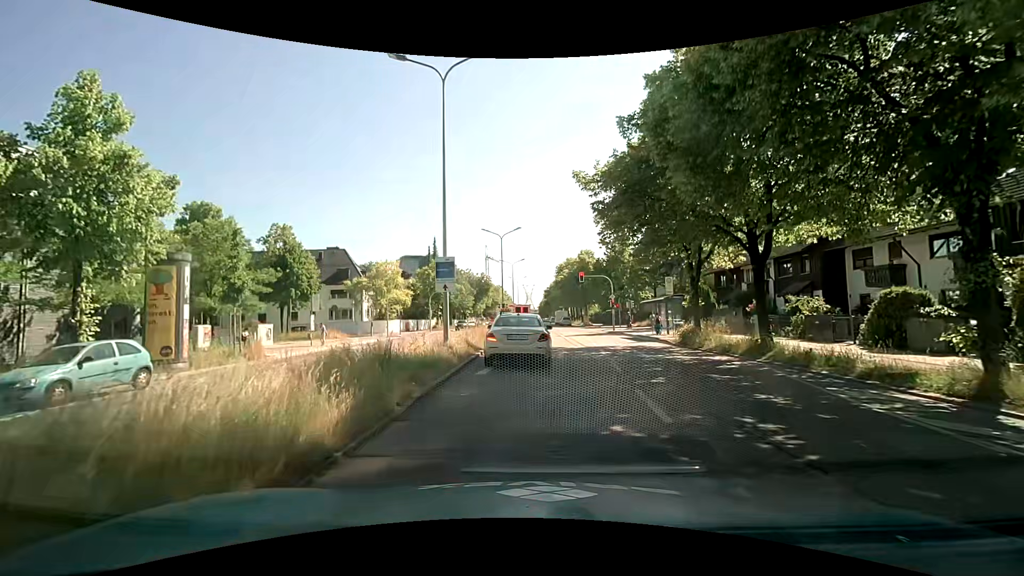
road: primary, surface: asphalt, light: Day
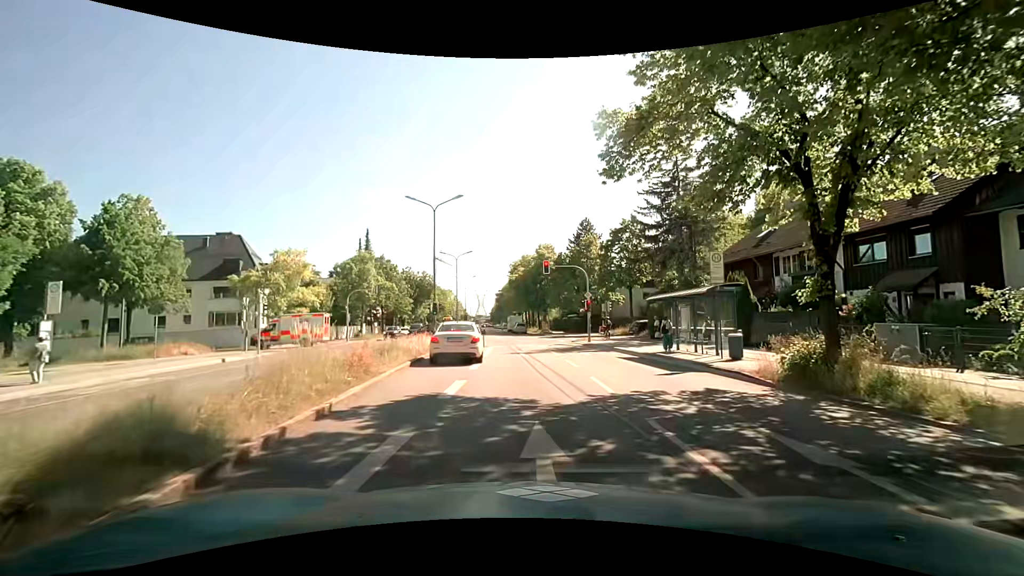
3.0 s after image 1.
(+0.3, +14.9) m; +4°
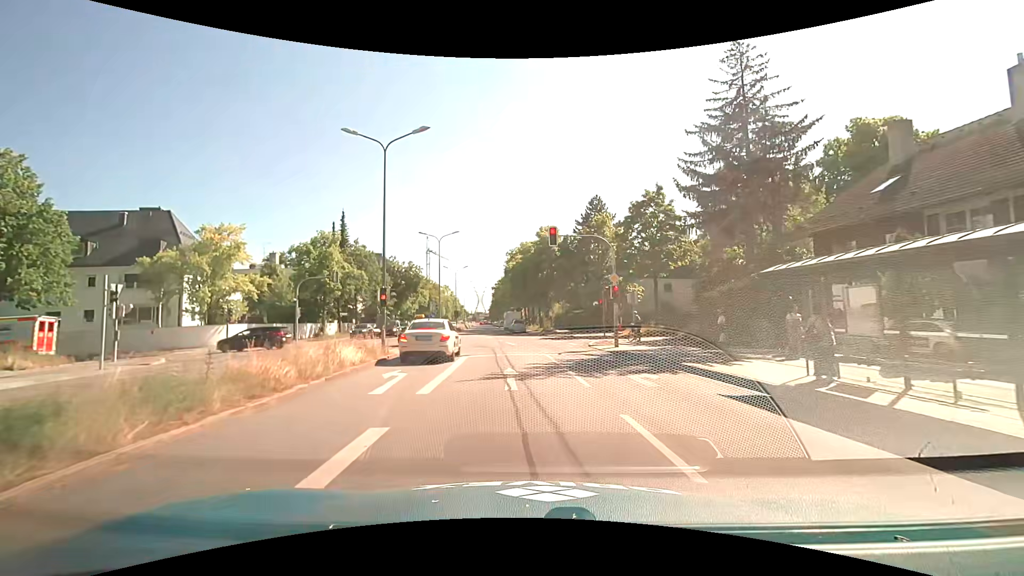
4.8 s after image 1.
(+0.4, +12.0) m; +1°
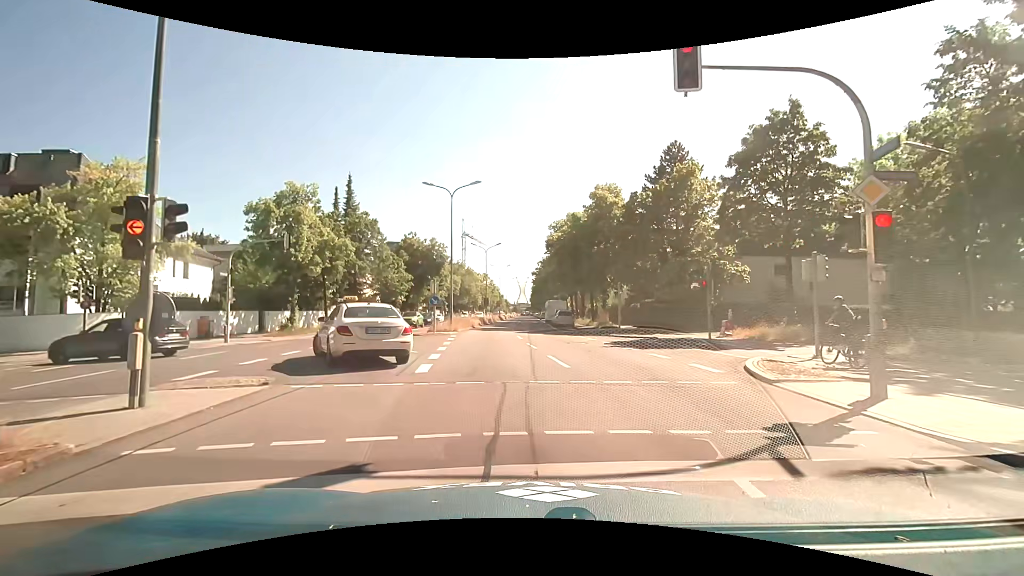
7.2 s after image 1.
(-0.3, +15.6) m; -5°
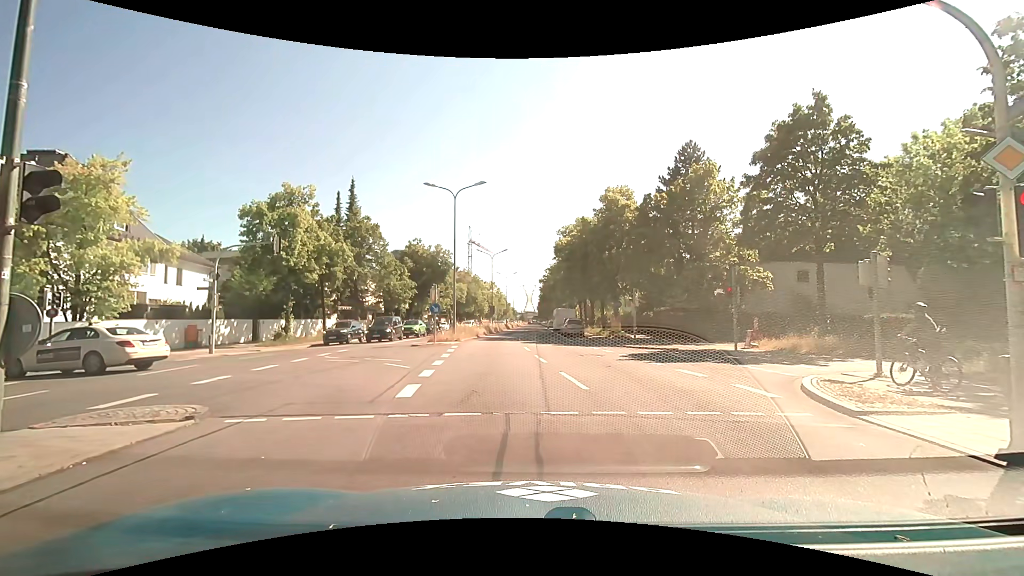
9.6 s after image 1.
(0.0, +2.0) m; -1°
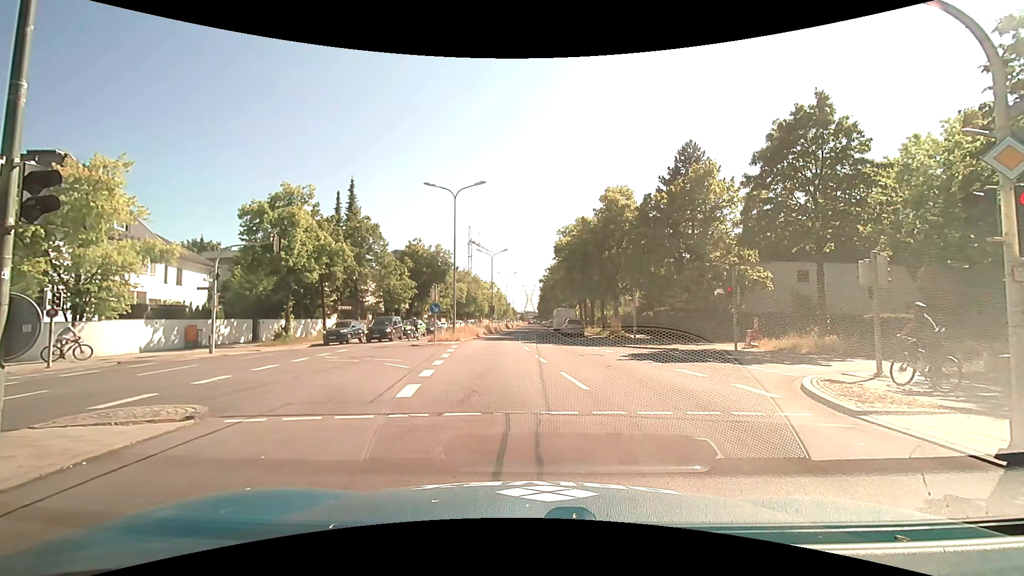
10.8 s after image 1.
(0.0, 0.0) m; 0°
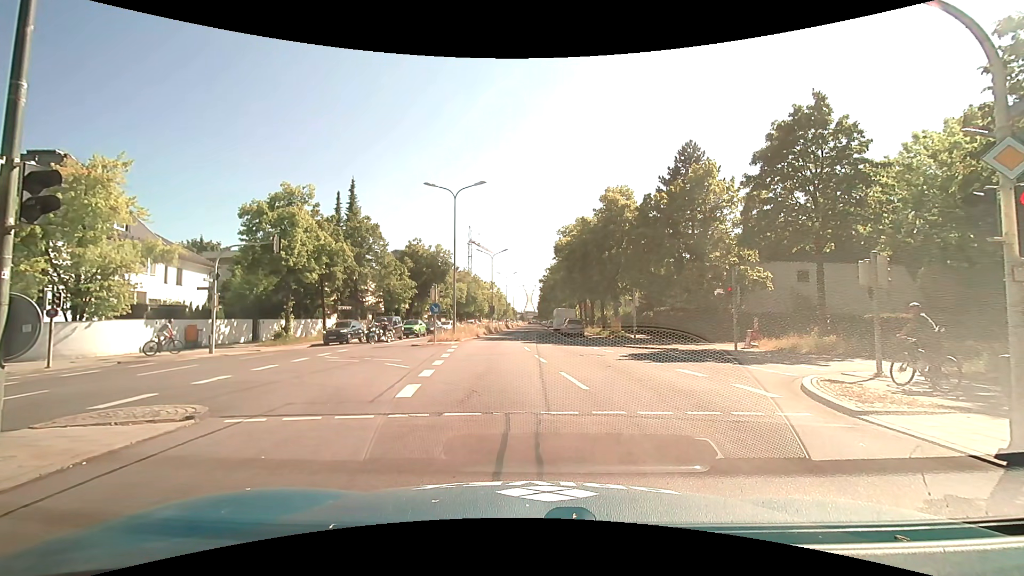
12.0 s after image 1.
(0.0, 0.0) m; 0°
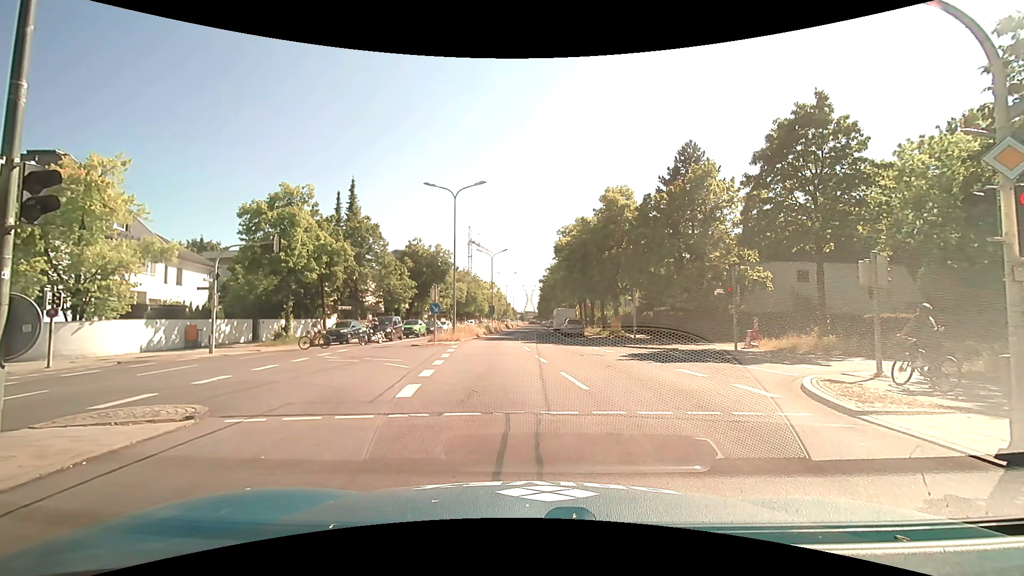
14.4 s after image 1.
(0.0, 0.0) m; 0°
(0, +10) (-1, +20) (-2, +30) (-2, +40) (-2, +50) (-1, +60) (-1, +70) (0, +80) (0, +90) (0, +100) m
